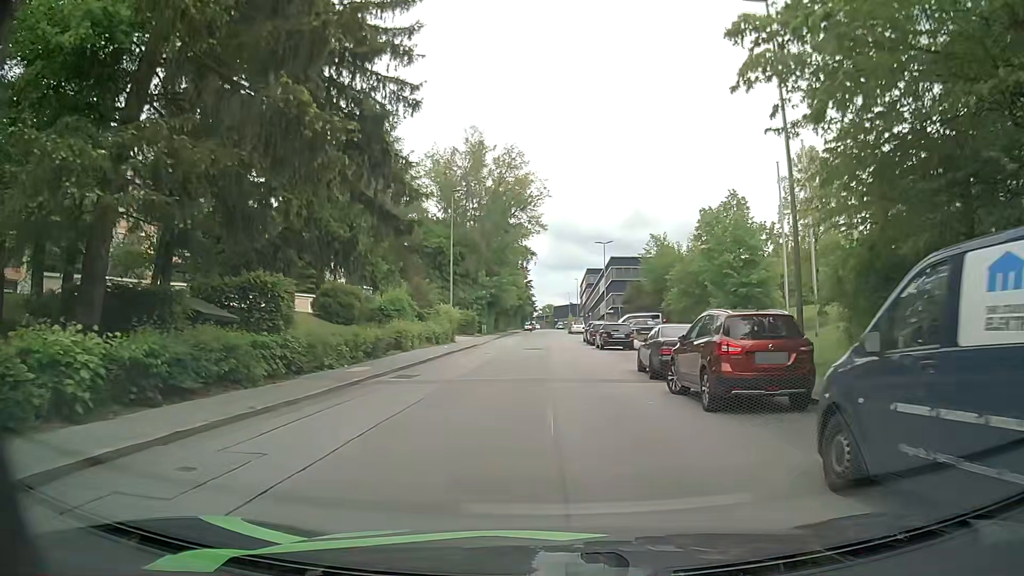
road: residential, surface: asphalt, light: Day
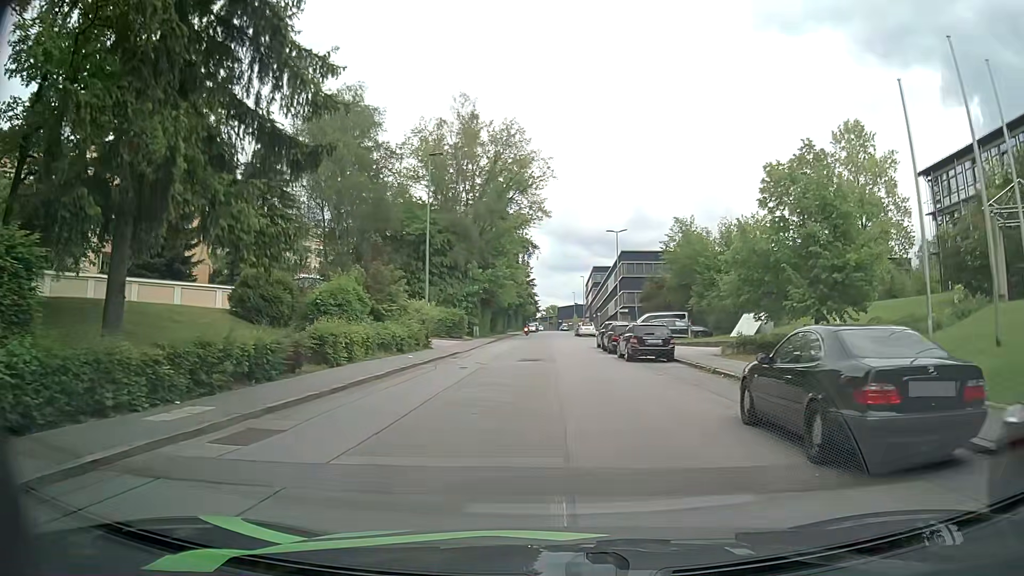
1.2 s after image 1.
(-0.3, +10.4) m; -1°
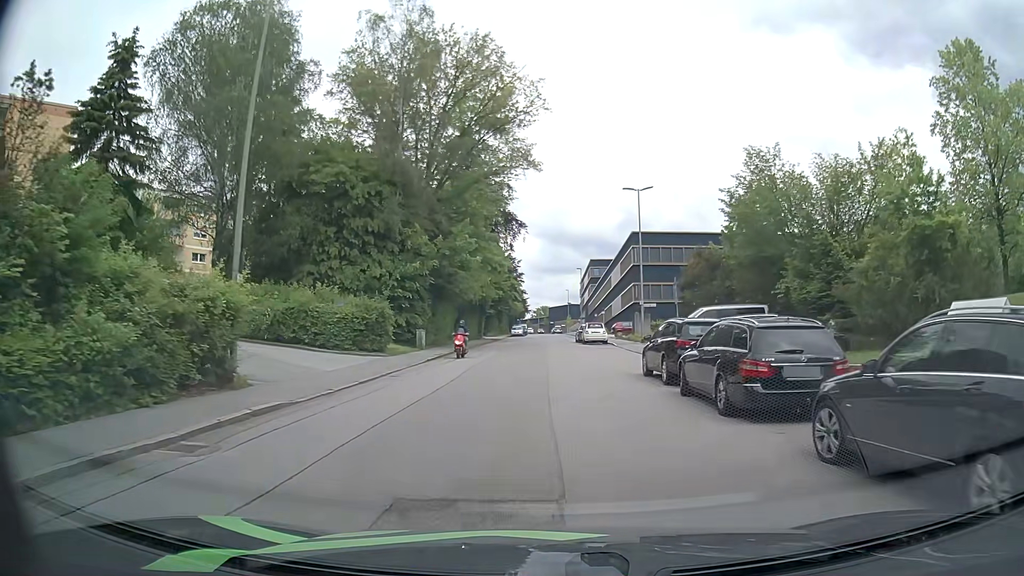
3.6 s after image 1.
(-0.2, +21.5) m; 0°
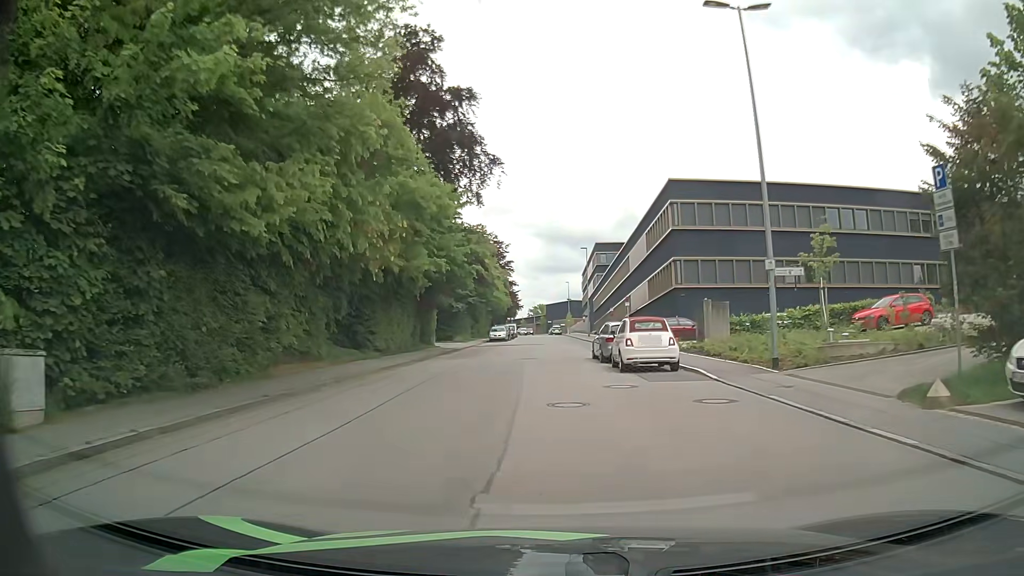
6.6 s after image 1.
(+0.4, +27.3) m; +1°
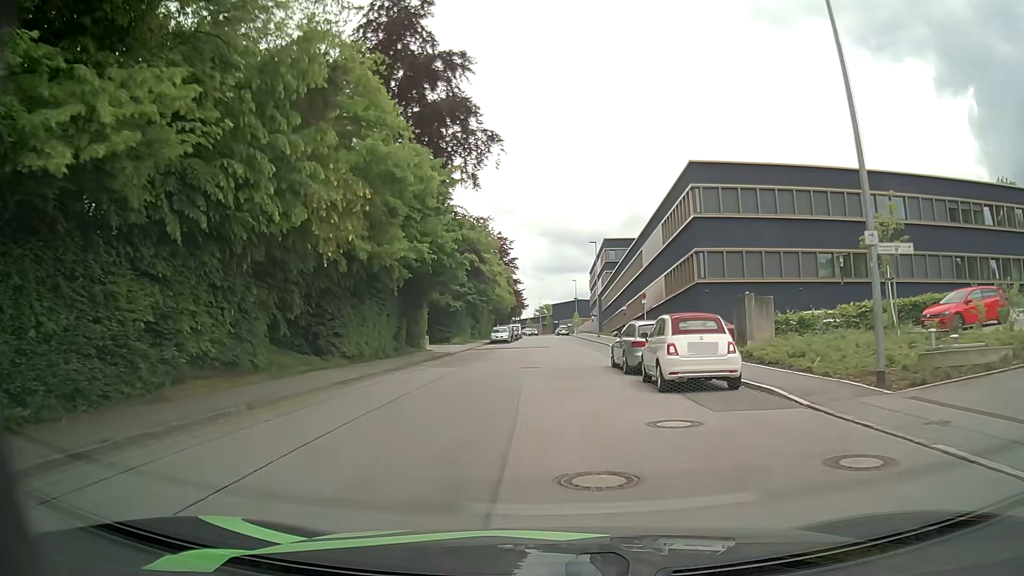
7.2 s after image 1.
(-0.1, +5.5) m; -1°
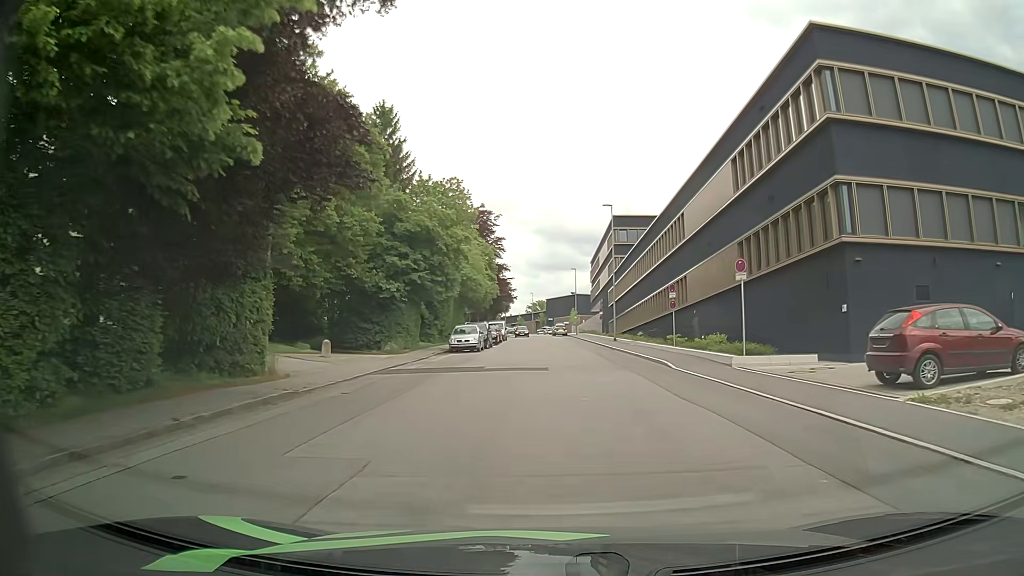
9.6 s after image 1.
(-0.1, +22.0) m; +2°
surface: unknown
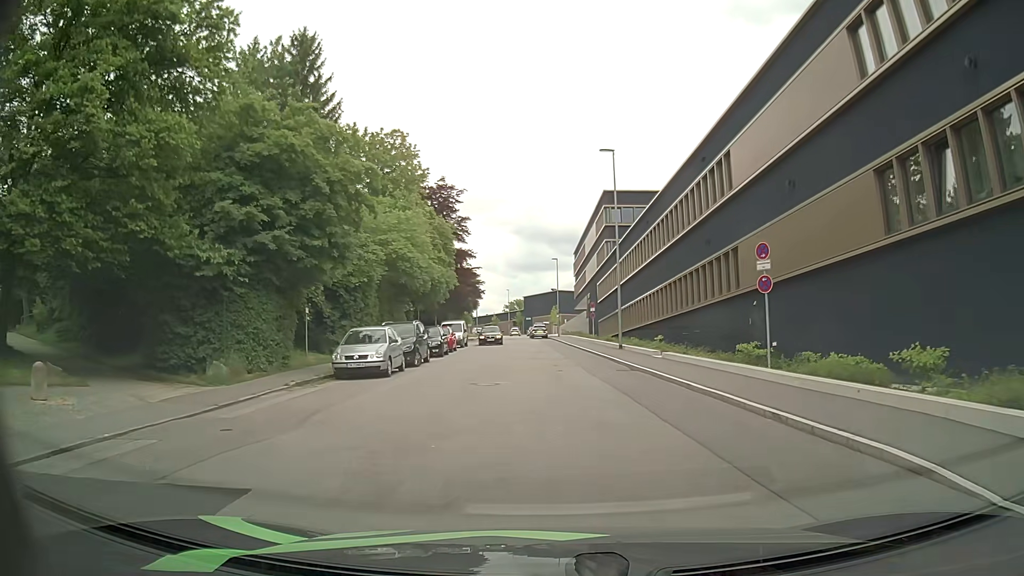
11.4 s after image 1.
(0.0, +16.5) m; +1°
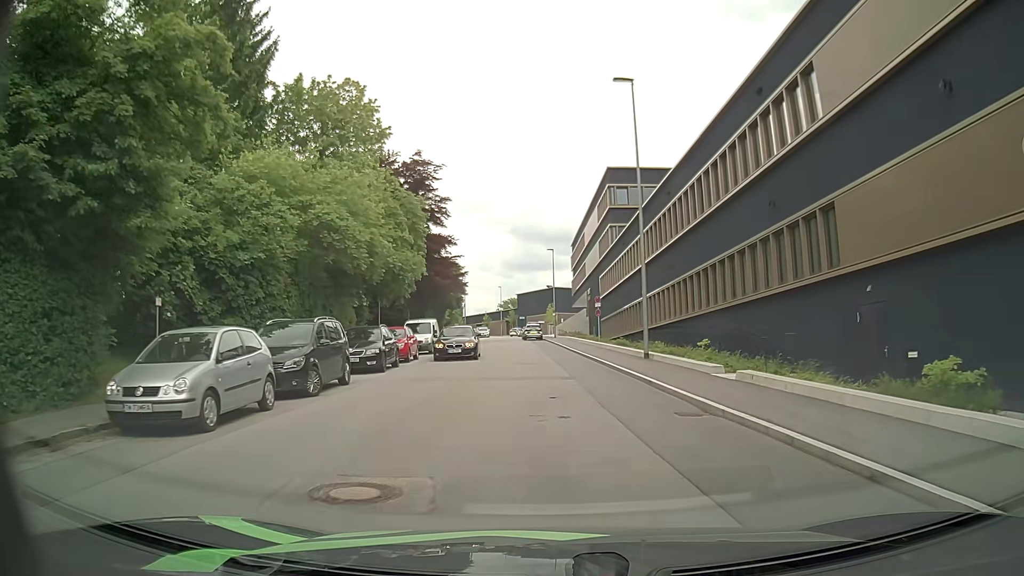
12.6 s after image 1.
(0.0, +10.3) m; 0°
(0, +10) (-1, +20) (-1, +30) (-2, +40) (-3, +50) (-4, +60) (-4, +70) (-5, +80) (-5, +90) (-6, +100) m
